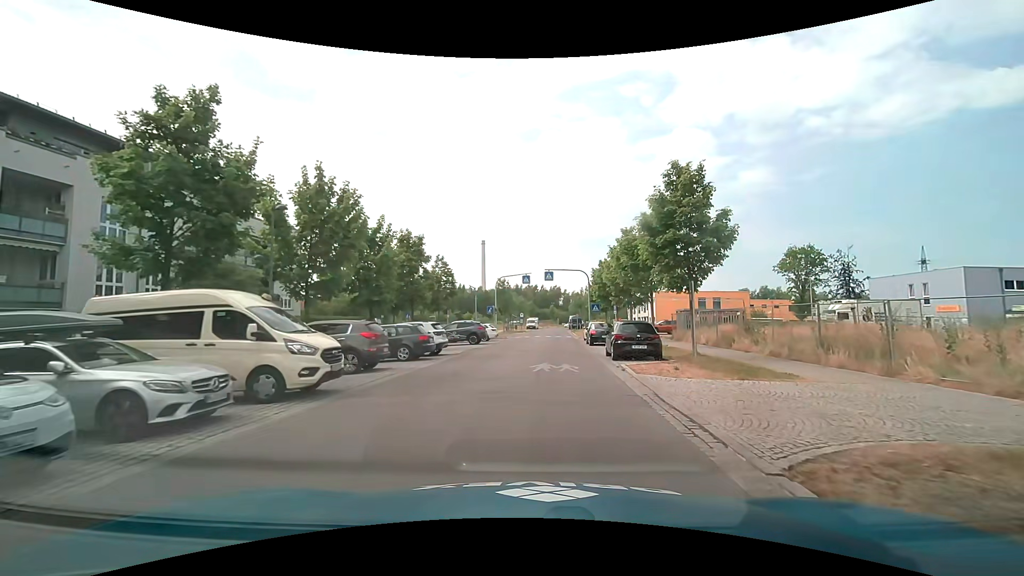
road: residential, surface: asphalt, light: Day
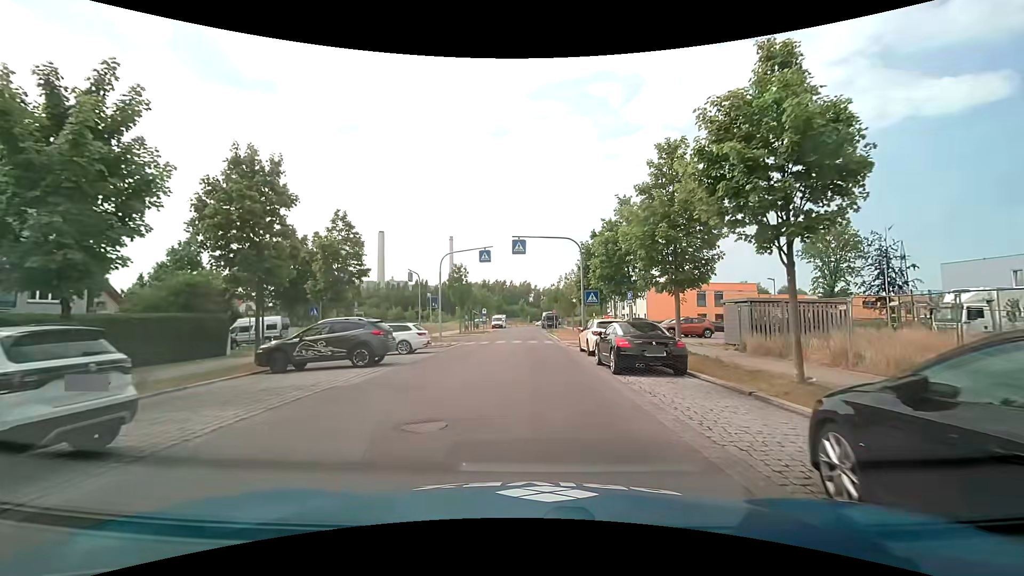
(+0.6, +17.3) m; +4°
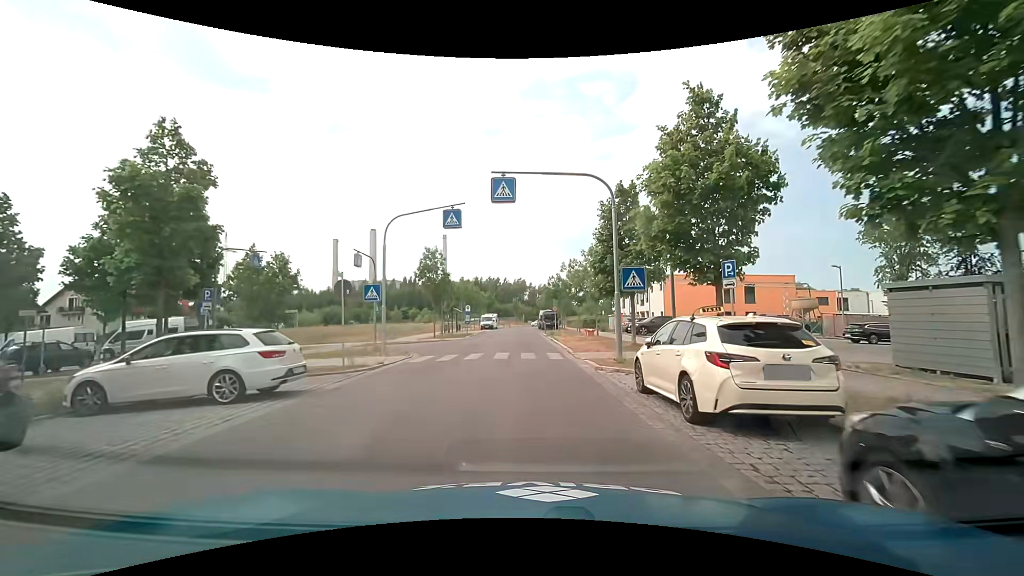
(-0.1, +12.8) m; 0°
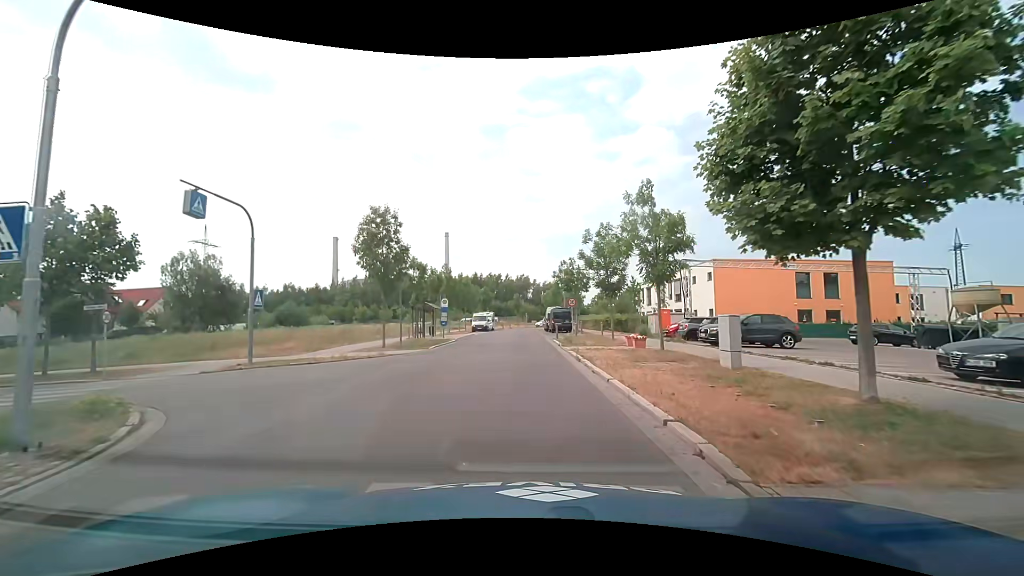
(+0.1, +16.5) m; 0°
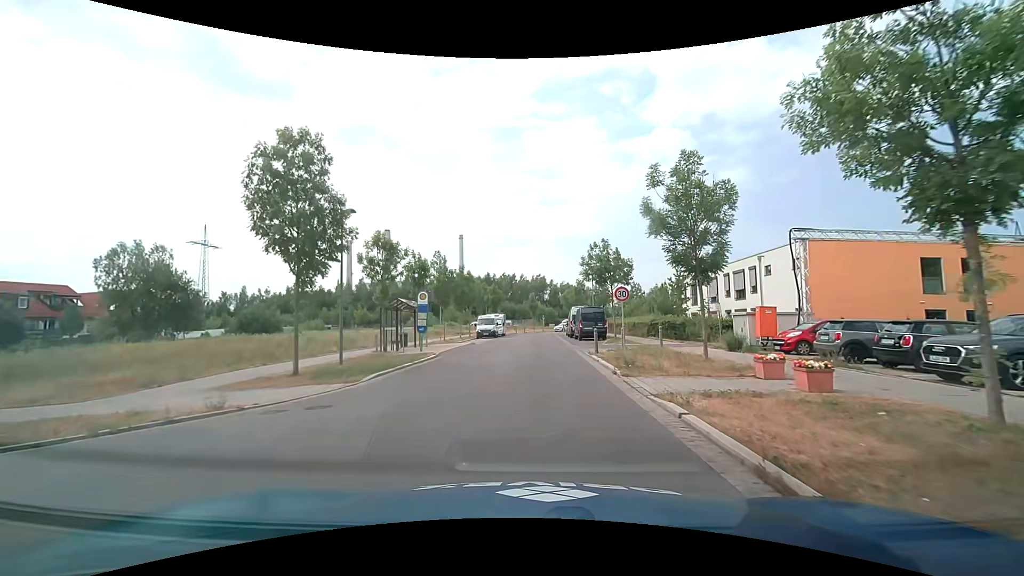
(-0.3, +12.7) m; -2°
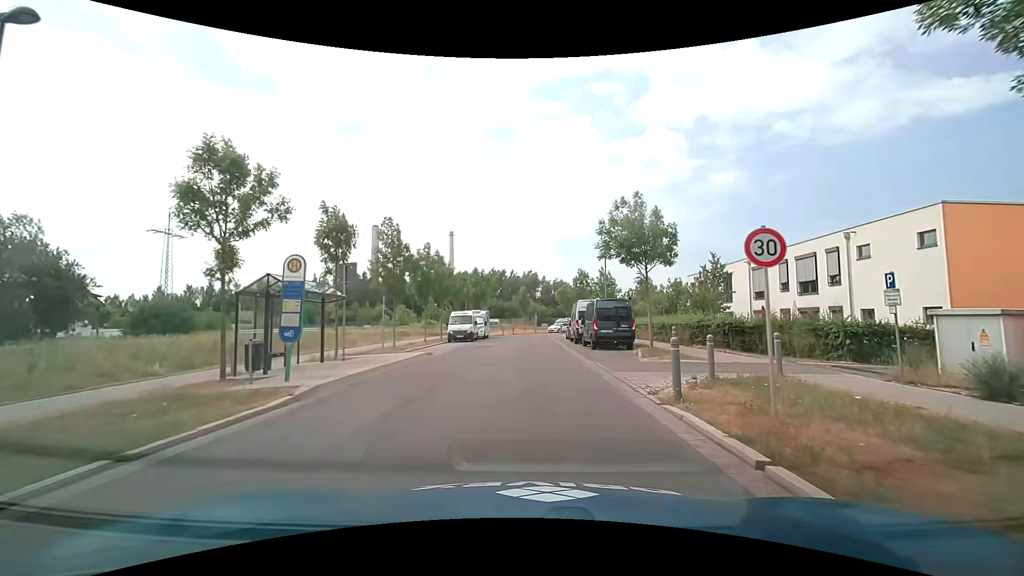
(-0.1, +12.8) m; +1°
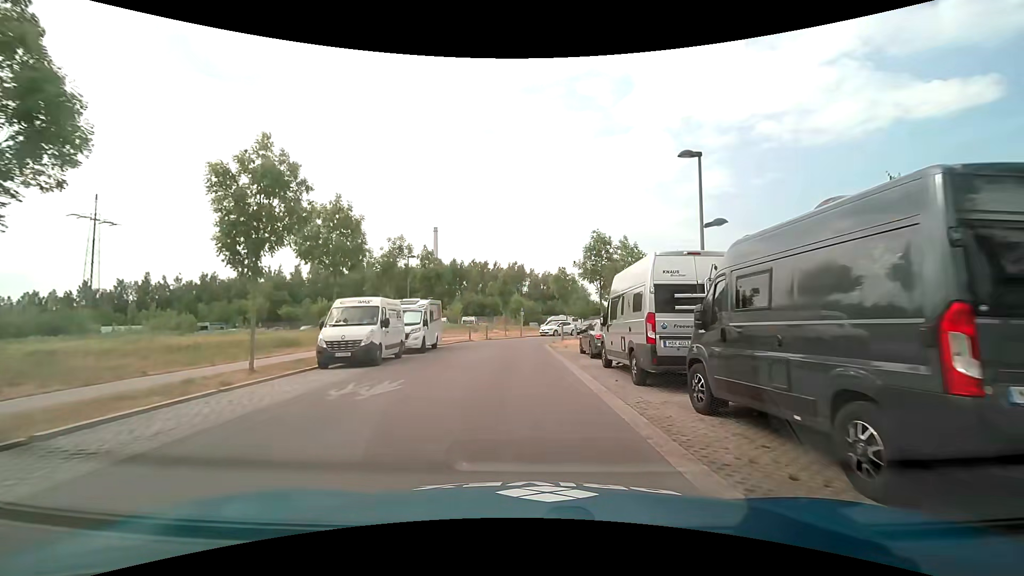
(+0.1, +21.5) m; +1°
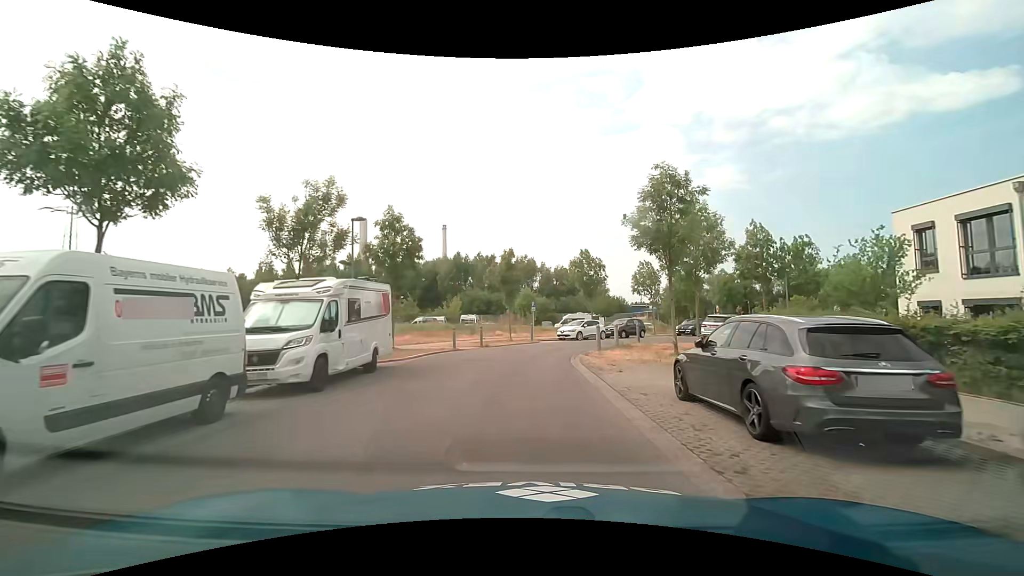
(-0.2, +12.9) m; -2°
(0, +10) (0, +20) (+4, +29) (+10, +37) (+18, +43) (+25, +50) (+31, +58) (+34, +68) (+34, +78) (+35, +88) m
